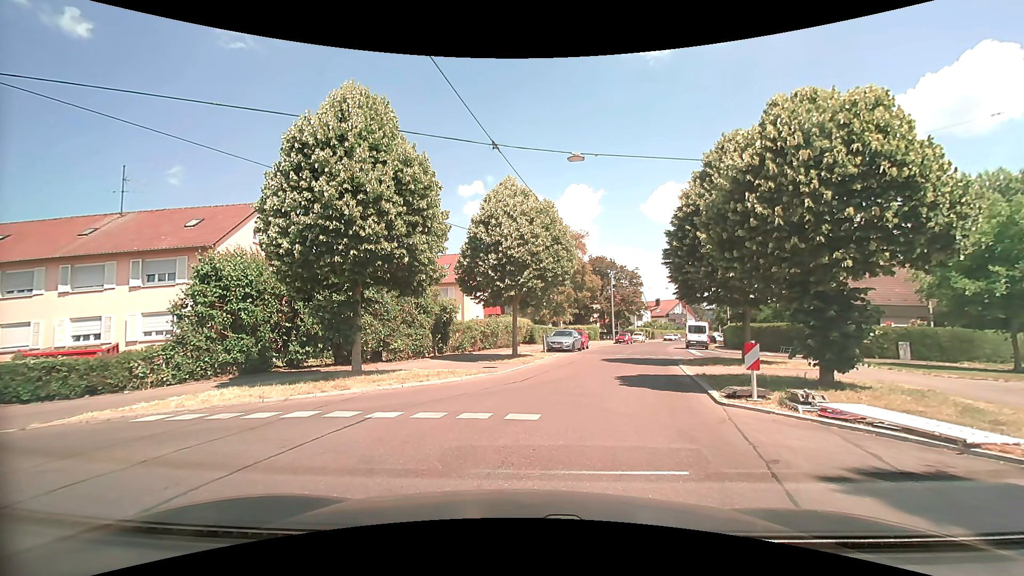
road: residential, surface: asphalt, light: Day
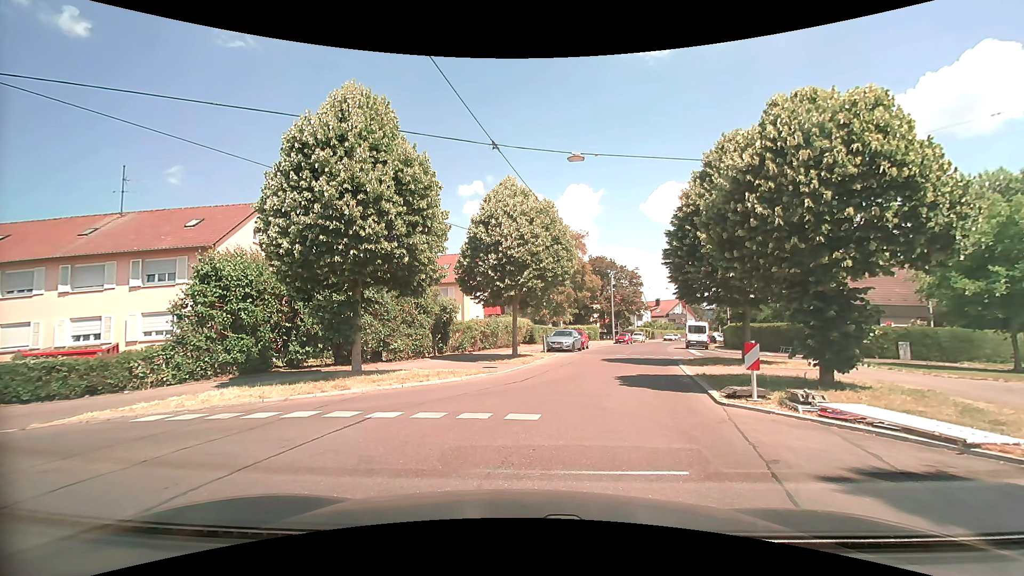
(0.0, 0.0) m; 0°
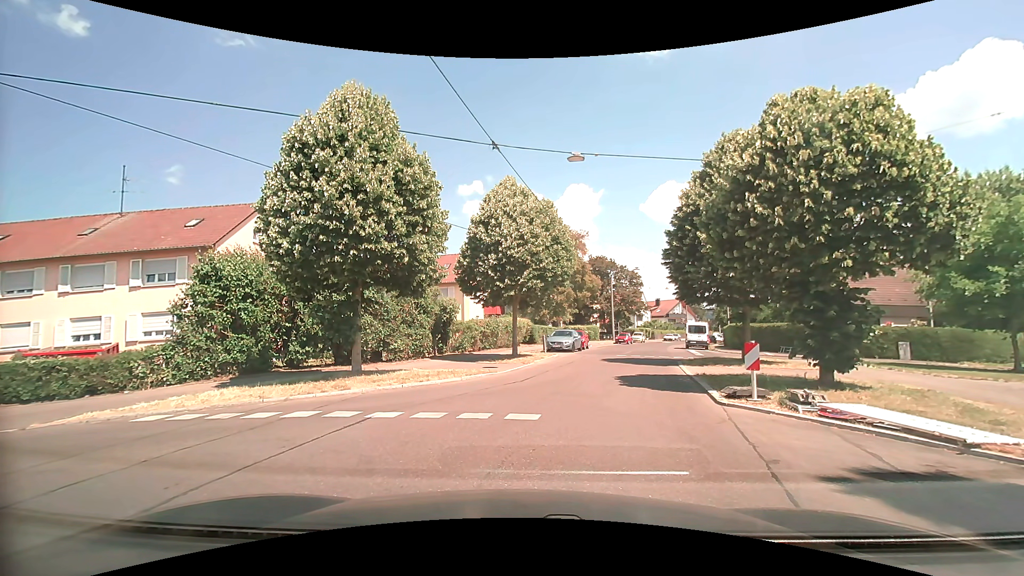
(0.0, 0.0) m; 0°
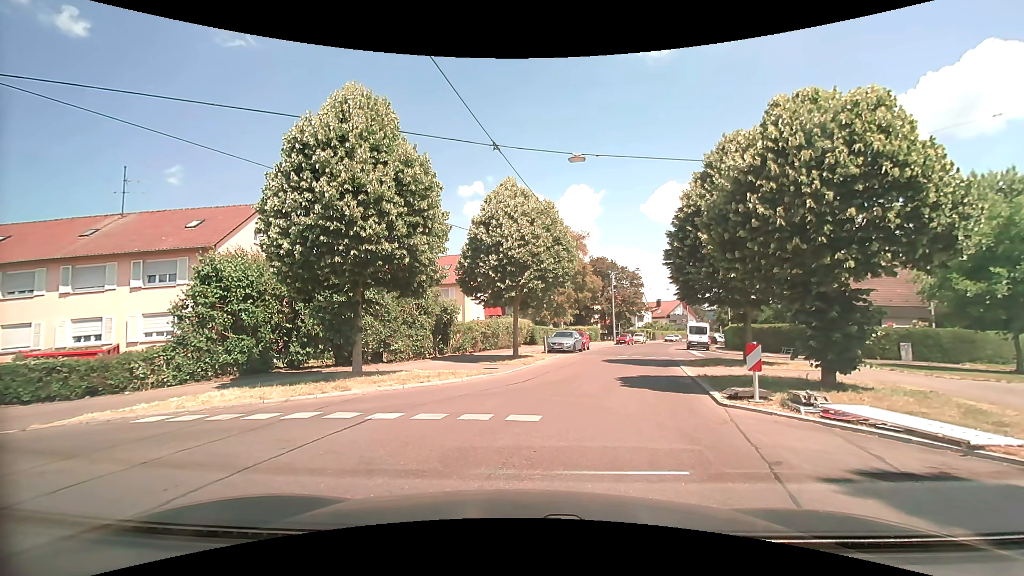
(0.0, 0.0) m; 0°
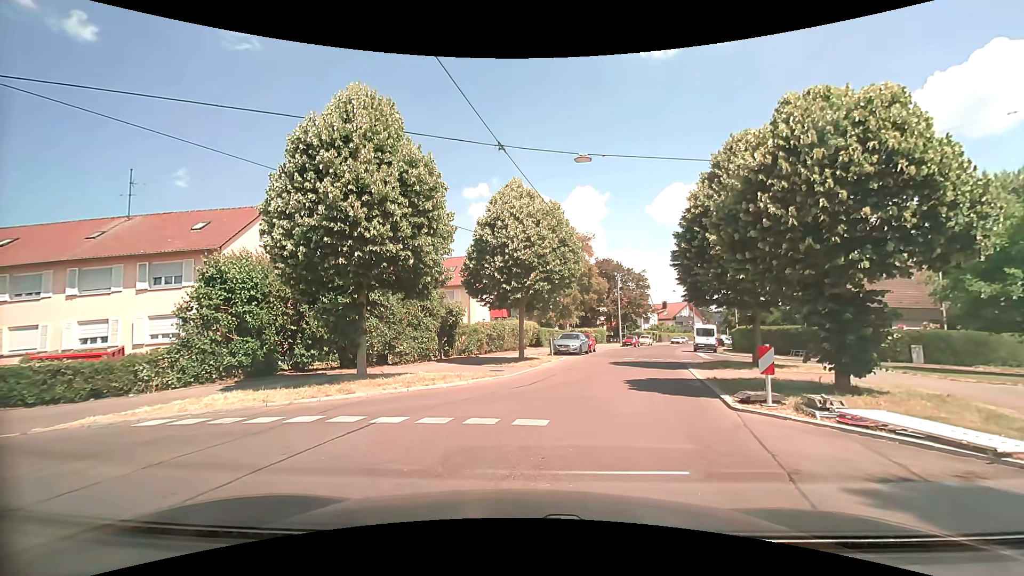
(0.0, +0.2) m; 0°
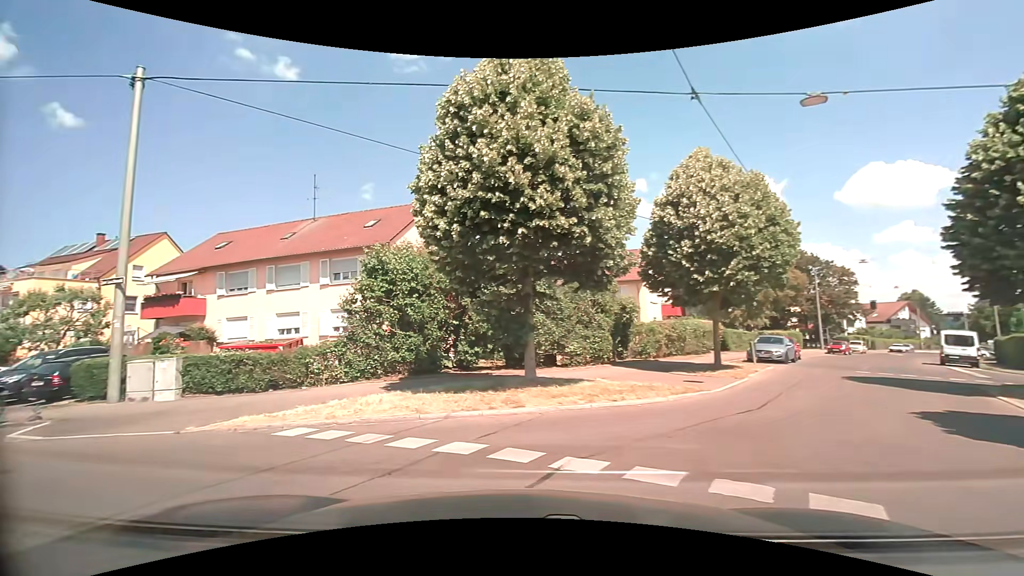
(-0.6, +3.1) m; -22°
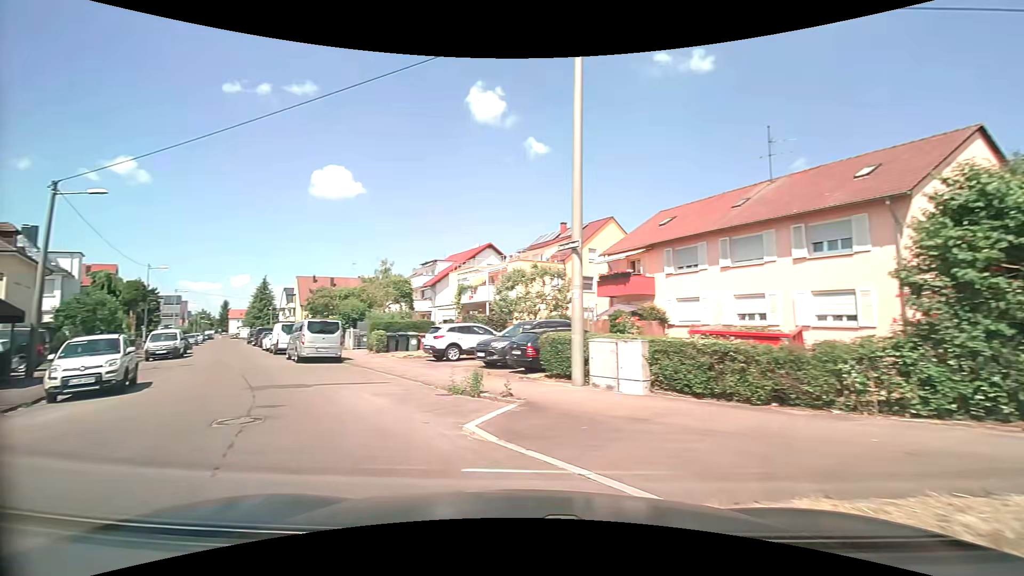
(-2.3, +5.4) m; -46°
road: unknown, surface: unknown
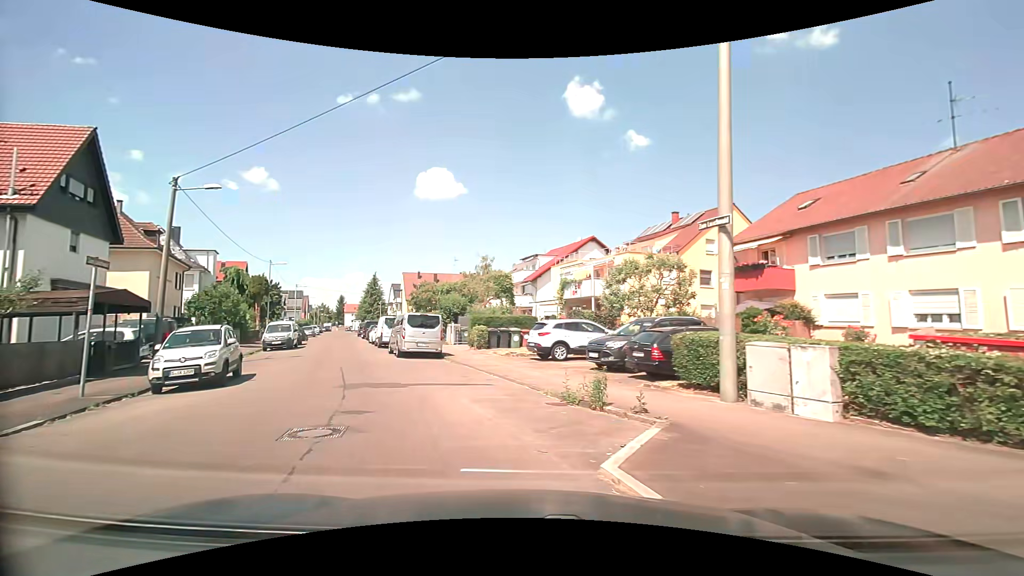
(-0.2, +2.1) m; -12°
(-1, +10) (-5, +19) (-9, +28) (-13, +37) (-17, +47) (-20, +56) (-23, +66) (-25, +75) (-27, +85) (-32, +94) m
